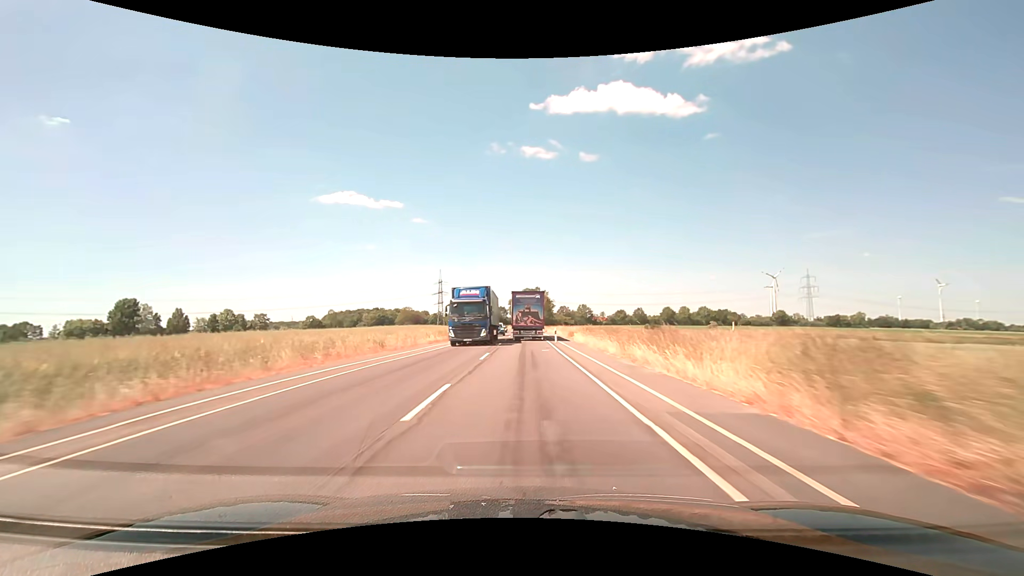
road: secondary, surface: asphalt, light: Day
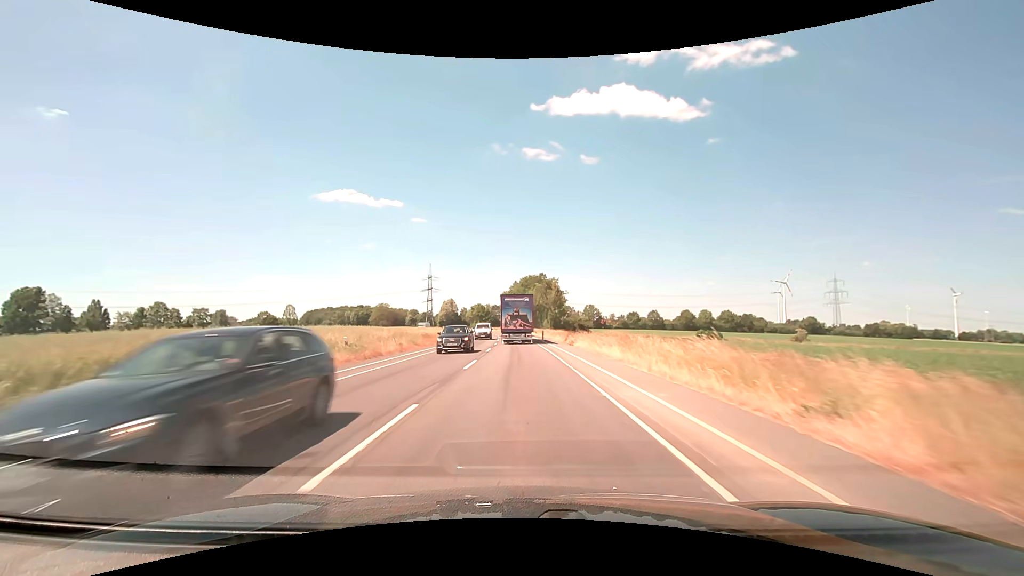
(+0.3, +50.1) m; 0°
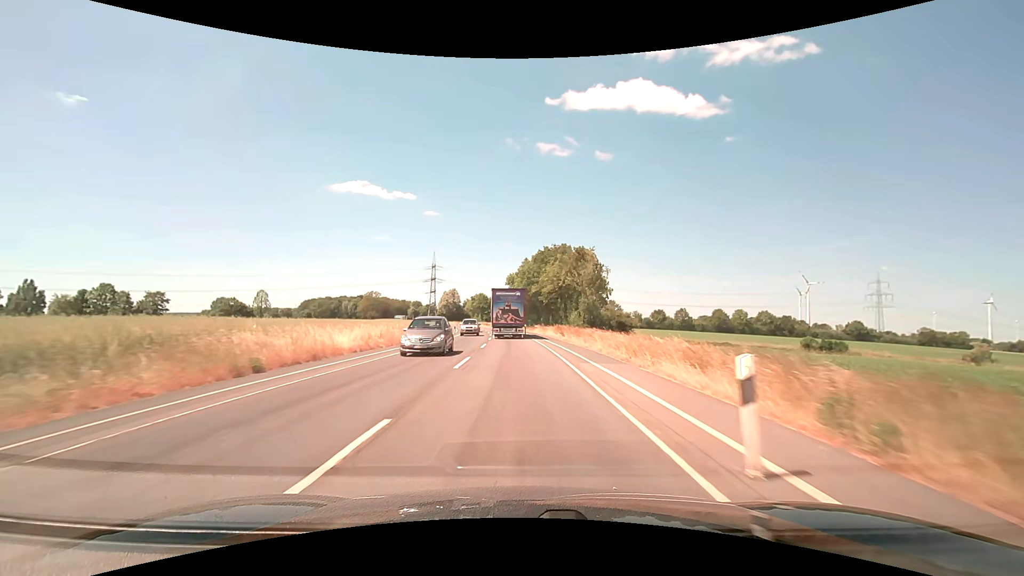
(-0.3, +37.5) m; -1°
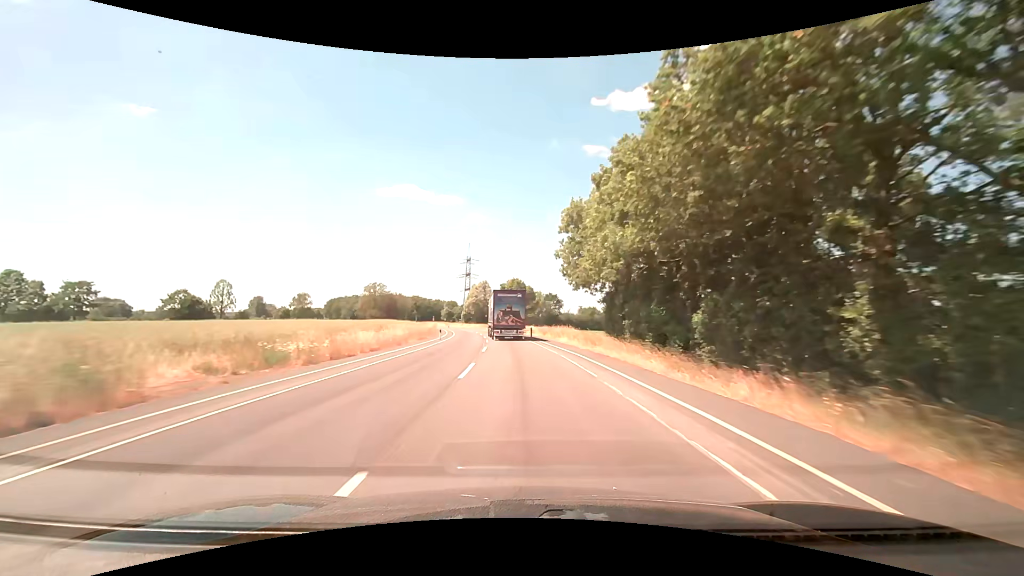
(-2.5, +62.4) m; -5°
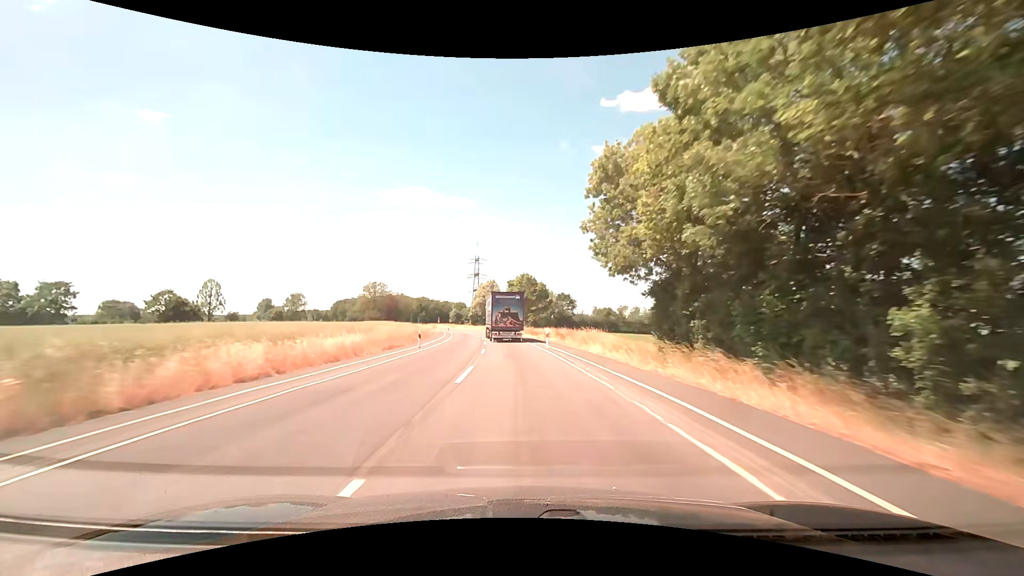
(-0.1, +12.5) m; -1°
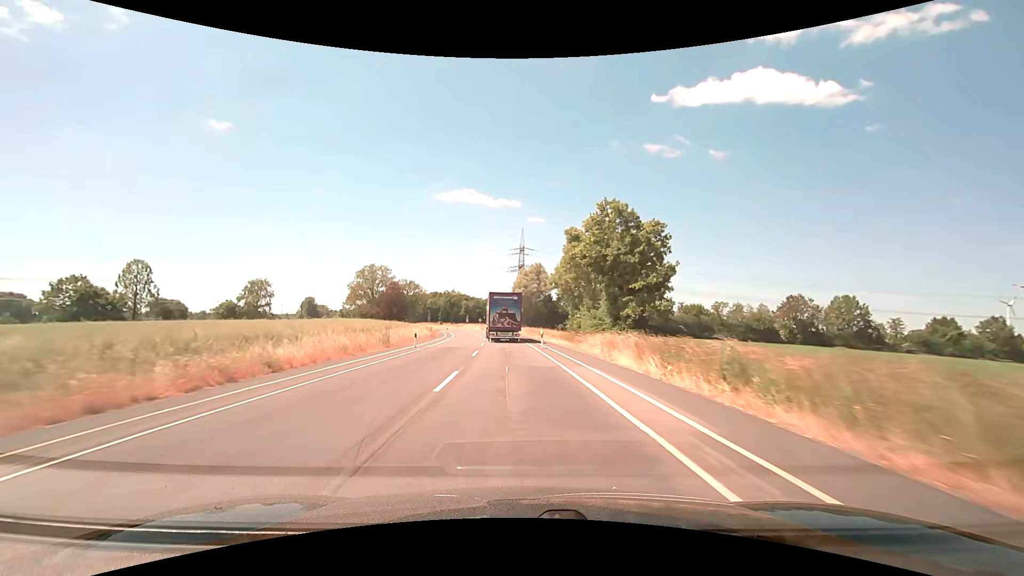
(-2.3, +49.9) m; -6°
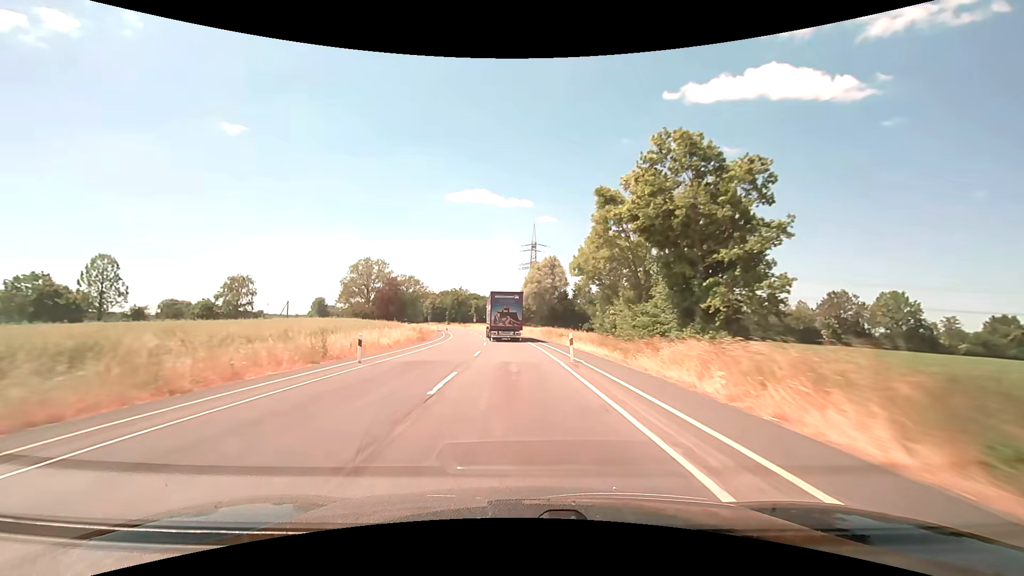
(-0.1, +12.5) m; -1°
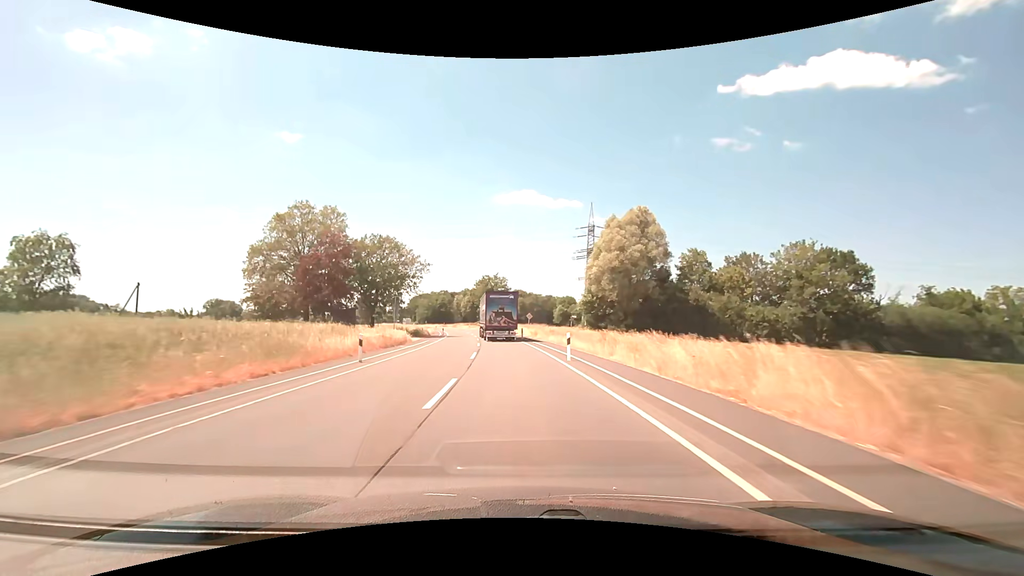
(-2.3, +50.0) m; -6°
(0, +10) (0, +20) (-1, +30) (-2, +40) (-3, +50) (-4, +60) (-5, +70) (-7, +80) (-8, +89) (-10, +99) m
